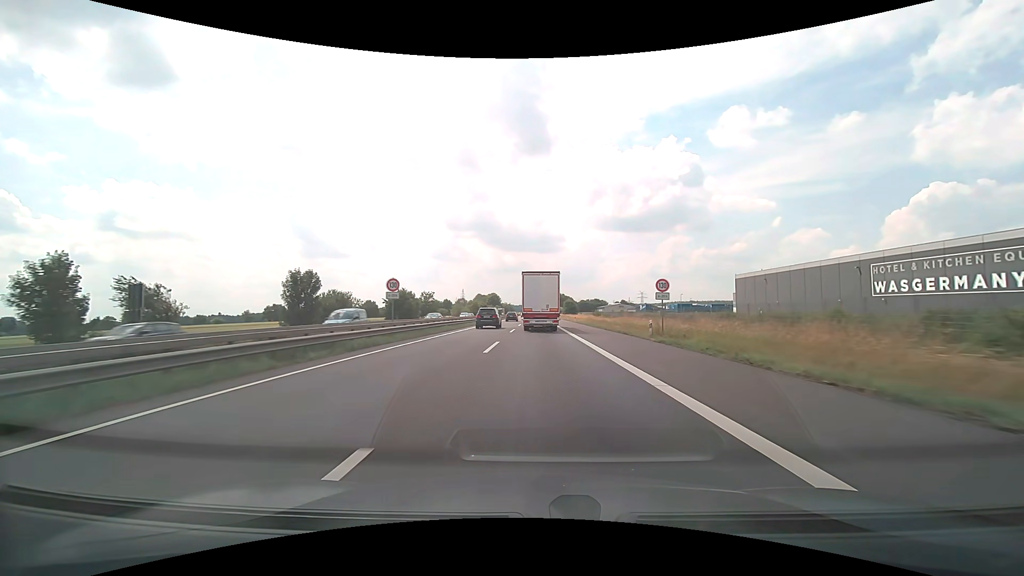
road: motorway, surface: asphalt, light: Day
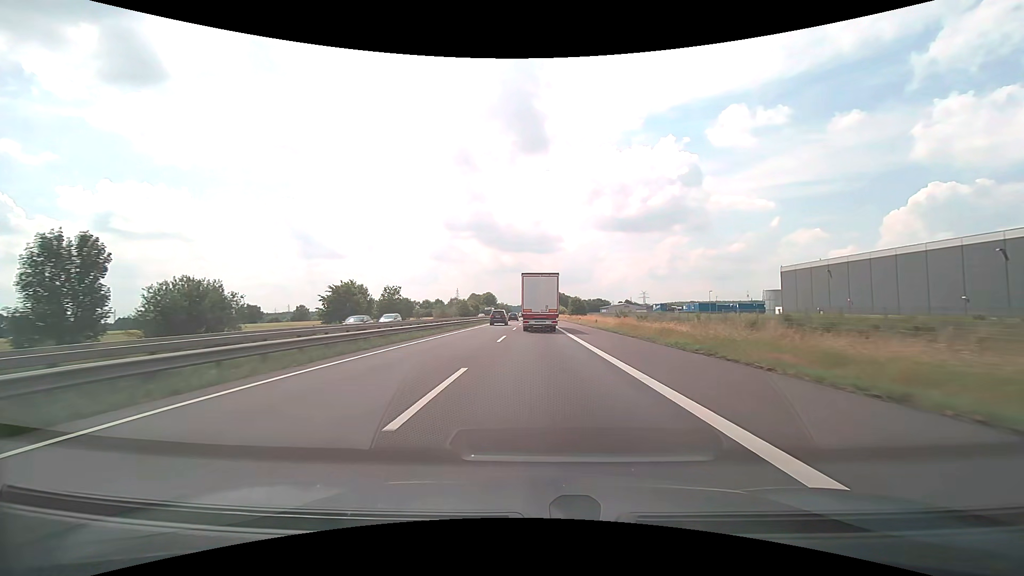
(+0.1, +28.4) m; 0°
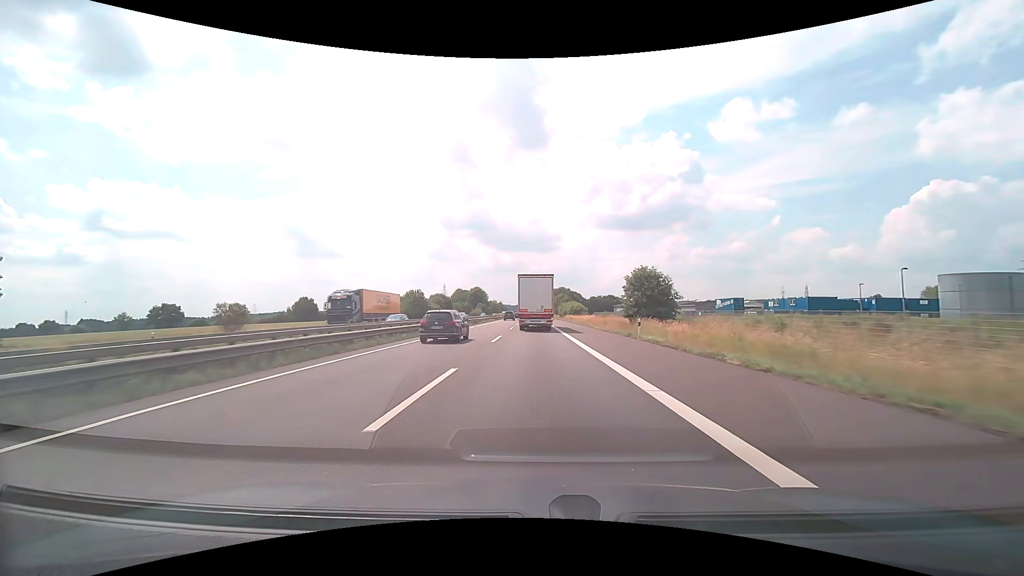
(+0.2, +71.2) m; 0°
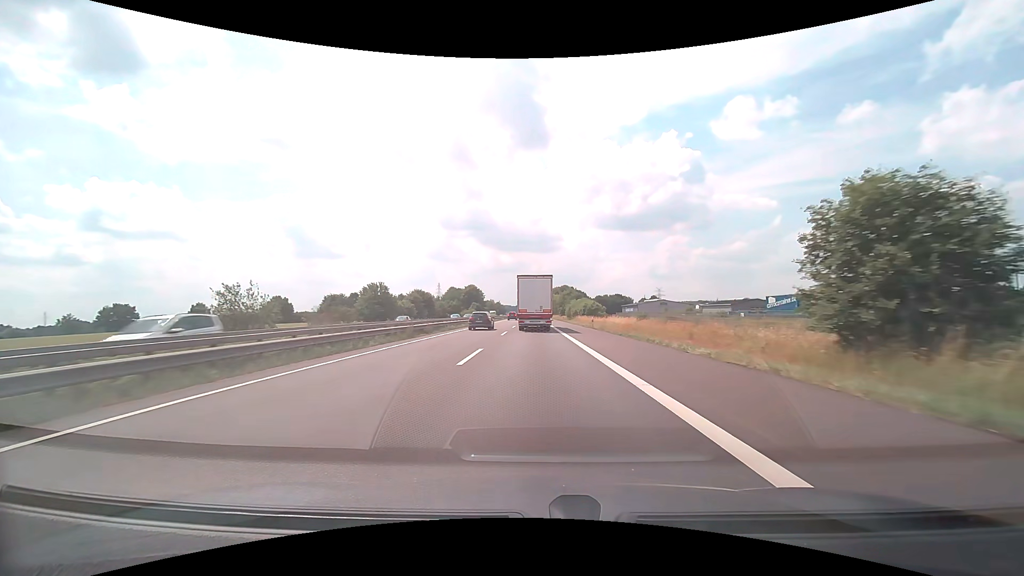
(0.0, +28.7) m; 0°
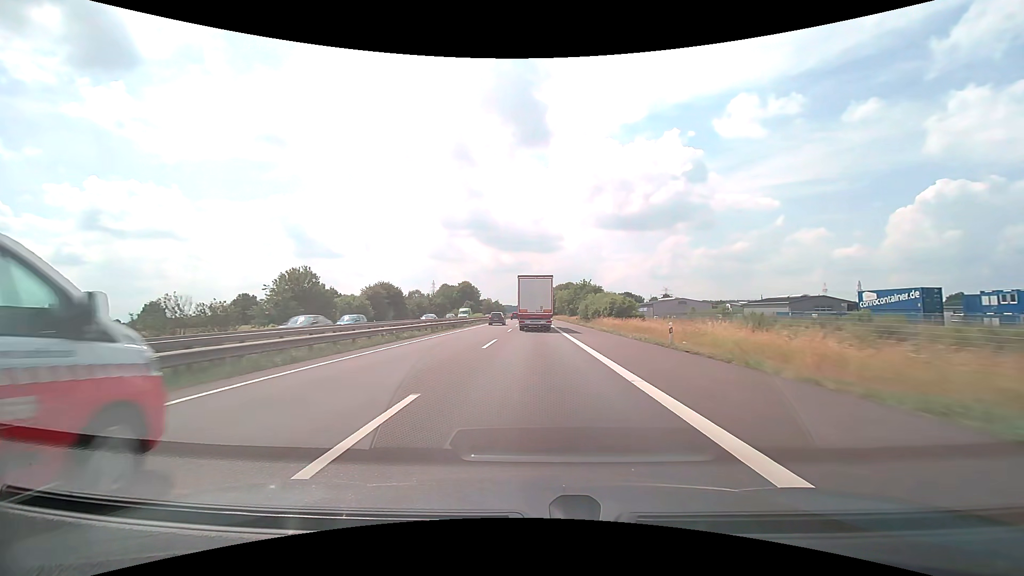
(-0.1, +28.9) m; 0°
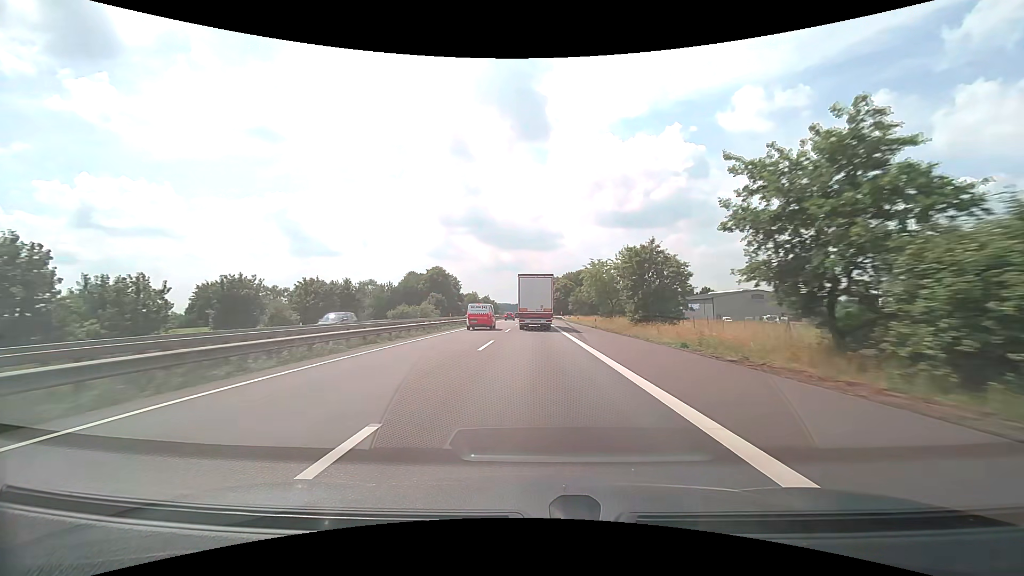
(0.0, +72.9) m; 0°
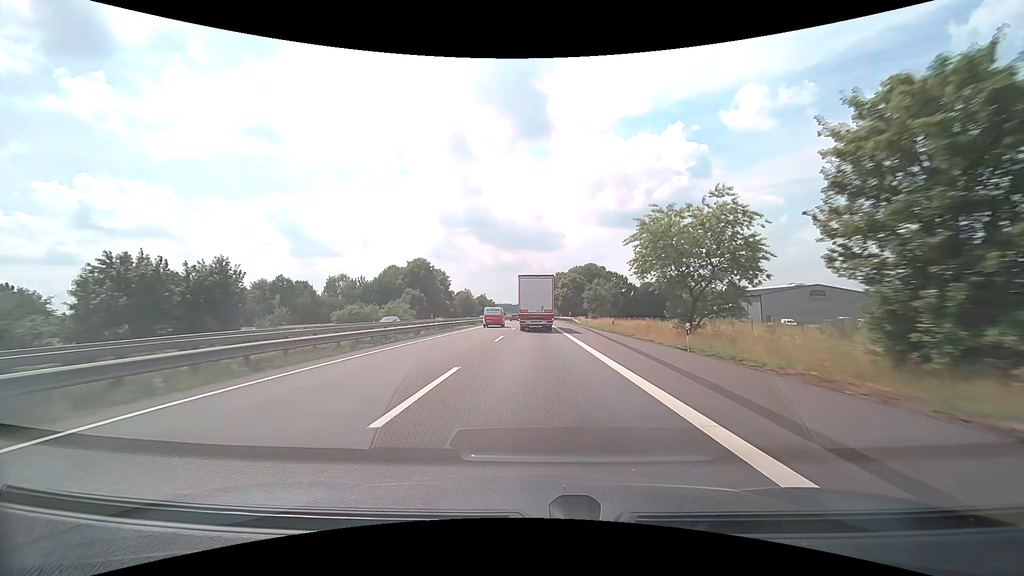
(0.0, +29.3) m; 0°
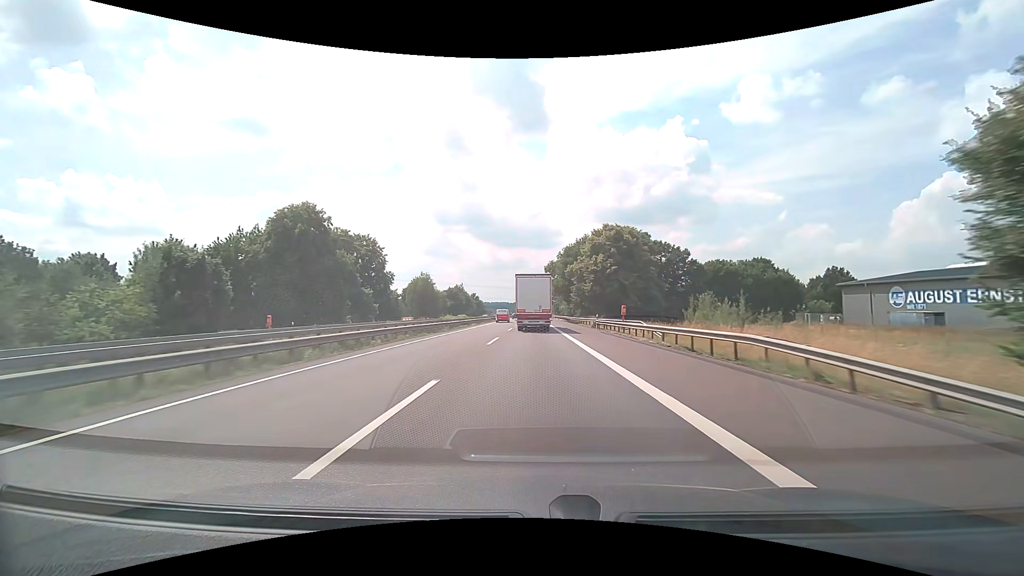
(+0.2, +73.5) m; 0°
(0, +10) (0, +20) (0, +30) (0, +40) (0, +50) (0, +60) (0, +70) (0, +80) (0, +90) (0, +100) m
